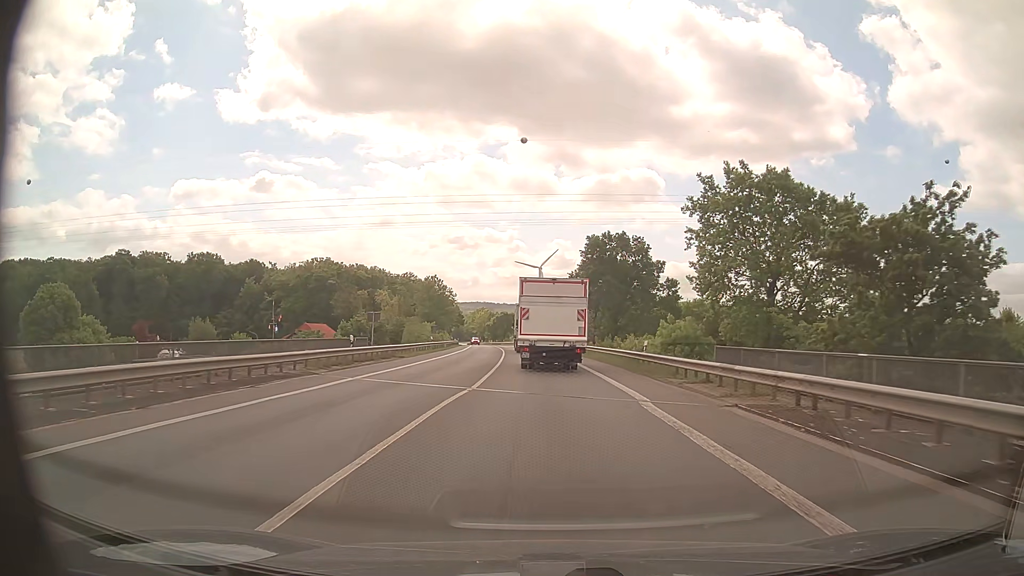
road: primary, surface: asphalt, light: Day
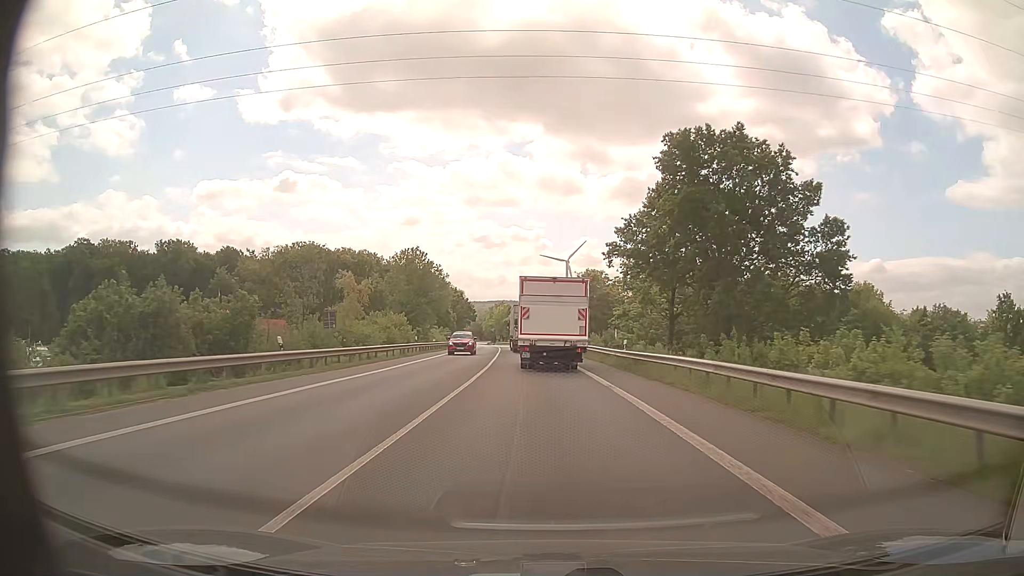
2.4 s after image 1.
(-0.8, +40.0) m; -2°
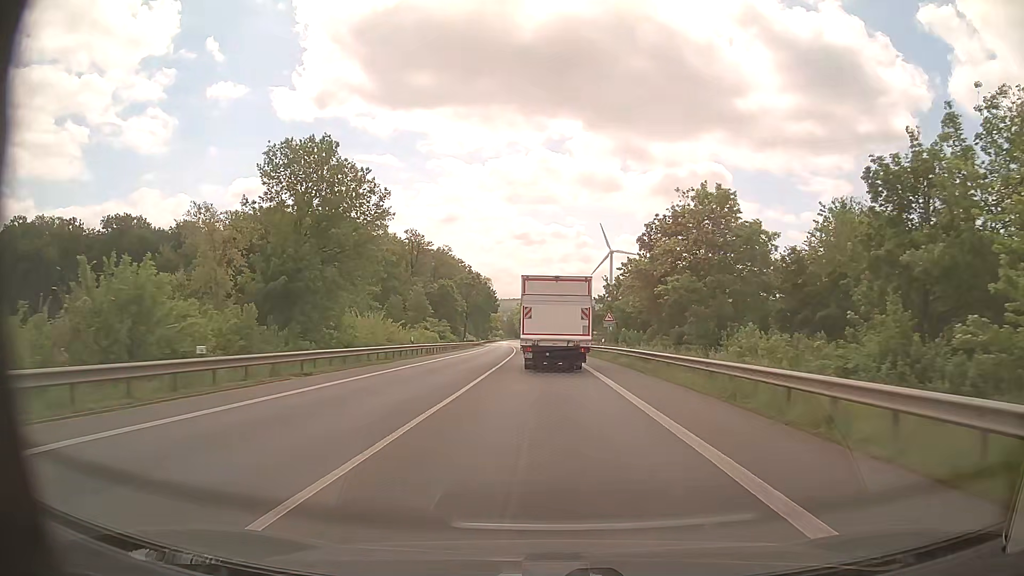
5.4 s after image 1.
(-1.5, +50.3) m; -3°
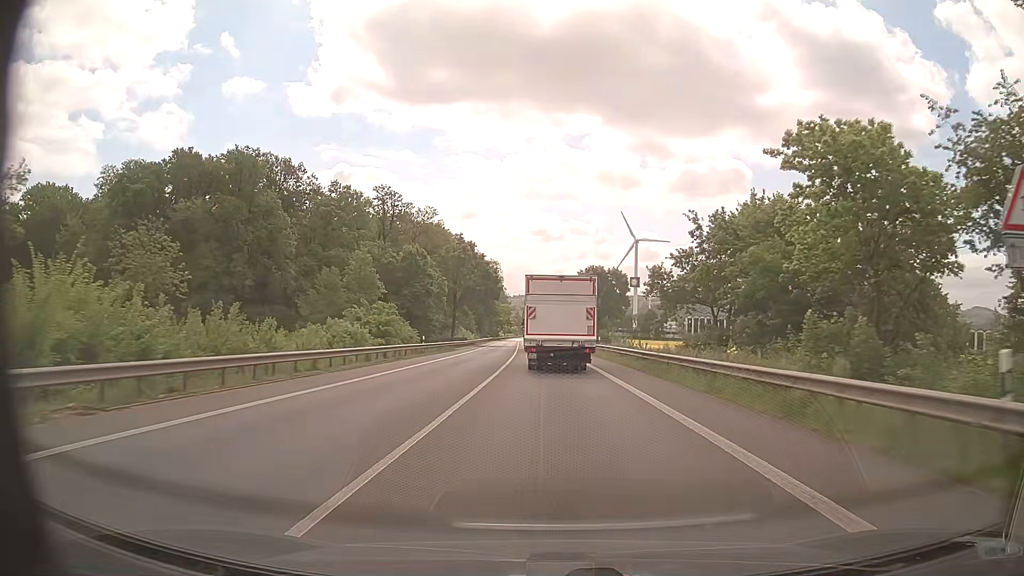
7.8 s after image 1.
(-0.7, +40.3) m; -2°
